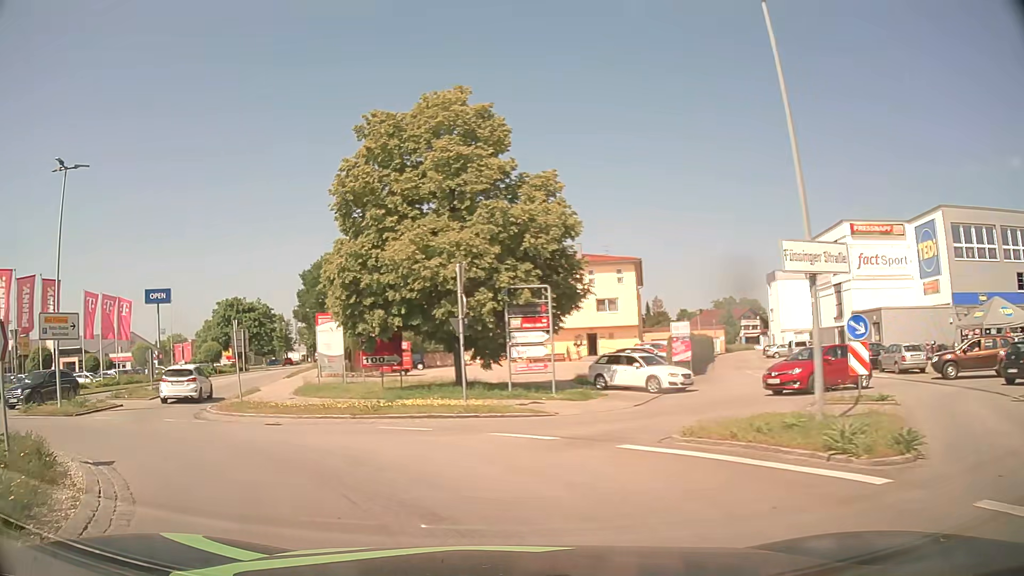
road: tertiary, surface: asphalt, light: Day
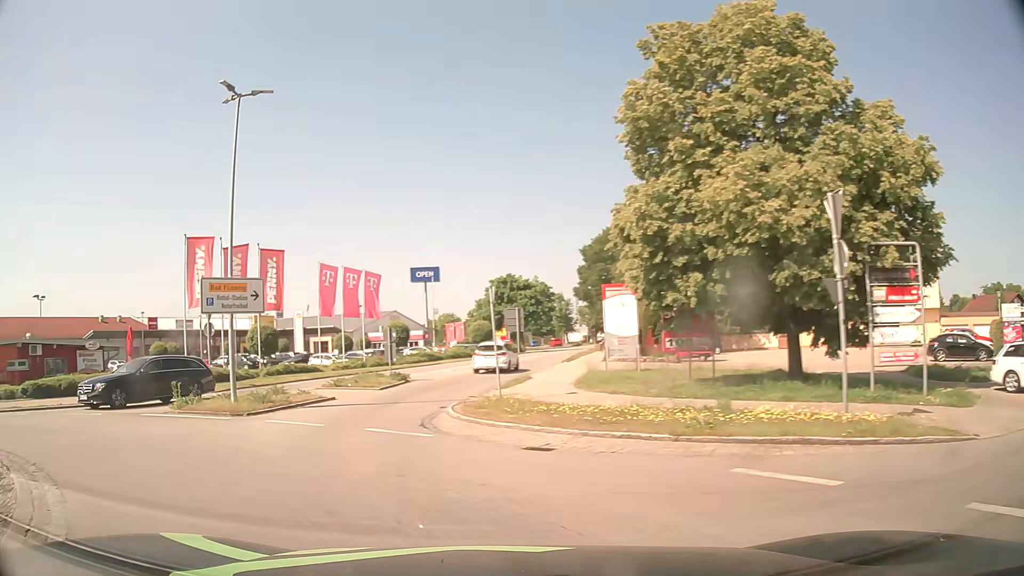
(-1.3, +6.5) m; -23°
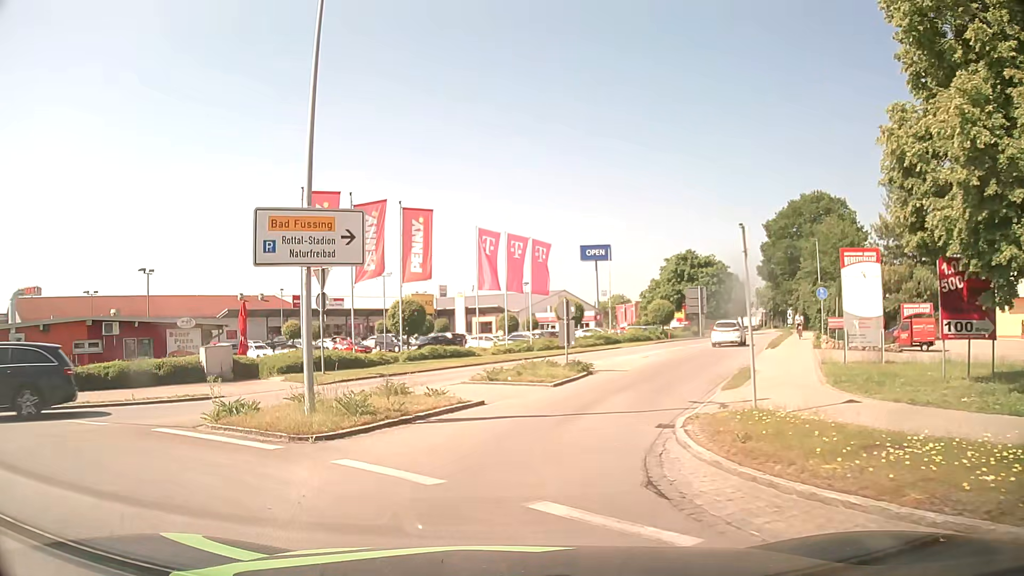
(-1.1, +7.0) m; -14°
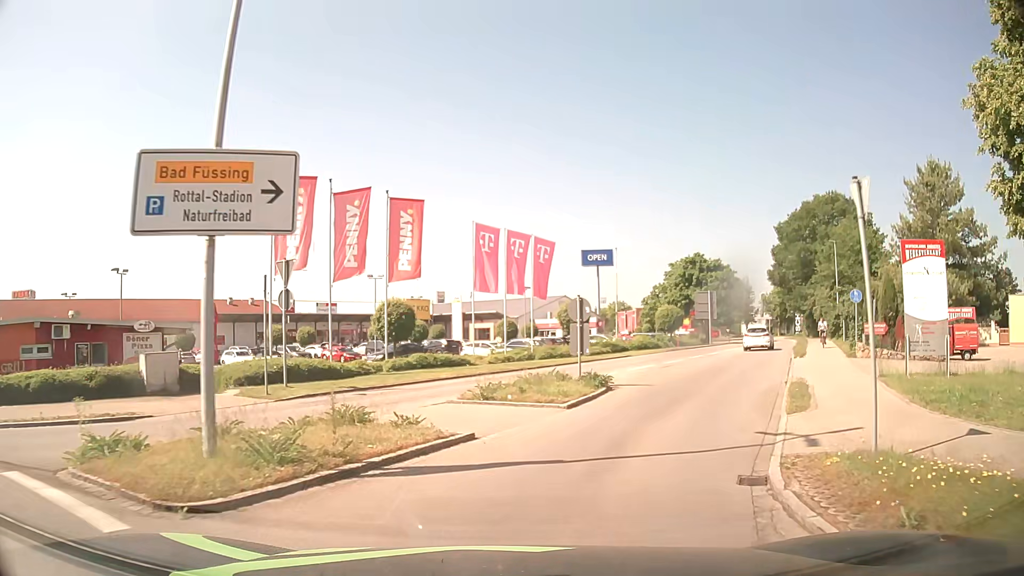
(-0.1, +3.8) m; 0°
(+2, +10) (+5, +19) (+9, +28) (+13, +37) (+18, +46) (+22, +55) (+26, +65) (+30, +74) (+33, +83) (+35, +93) m
